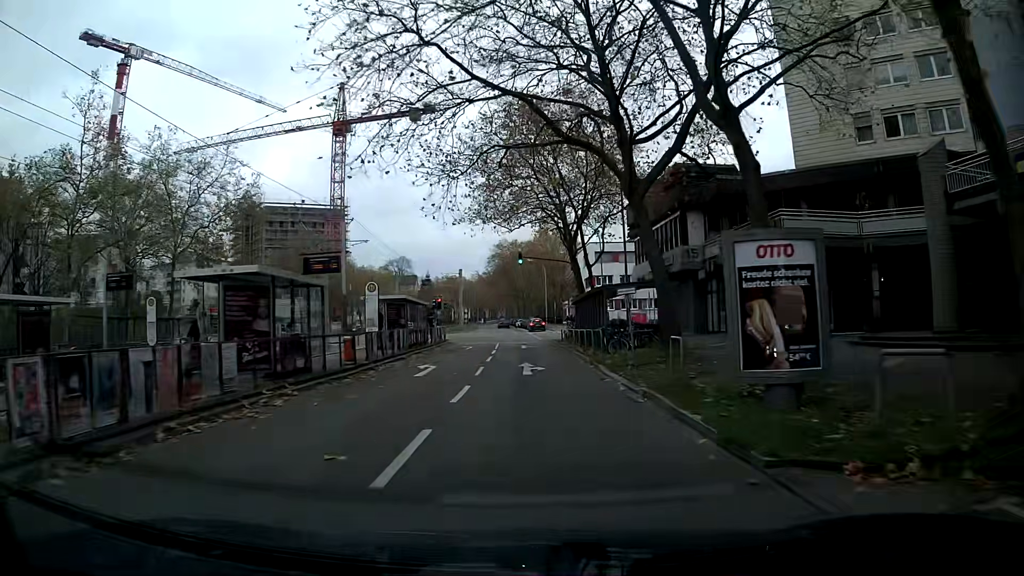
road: tertiary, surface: asphalt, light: Day
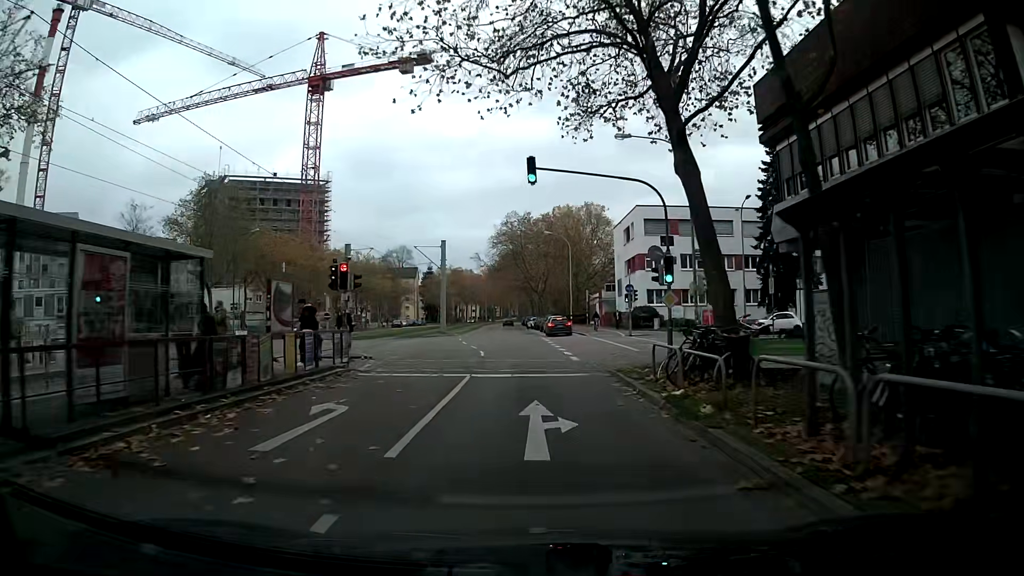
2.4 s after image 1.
(-0.2, +28.1) m; -2°
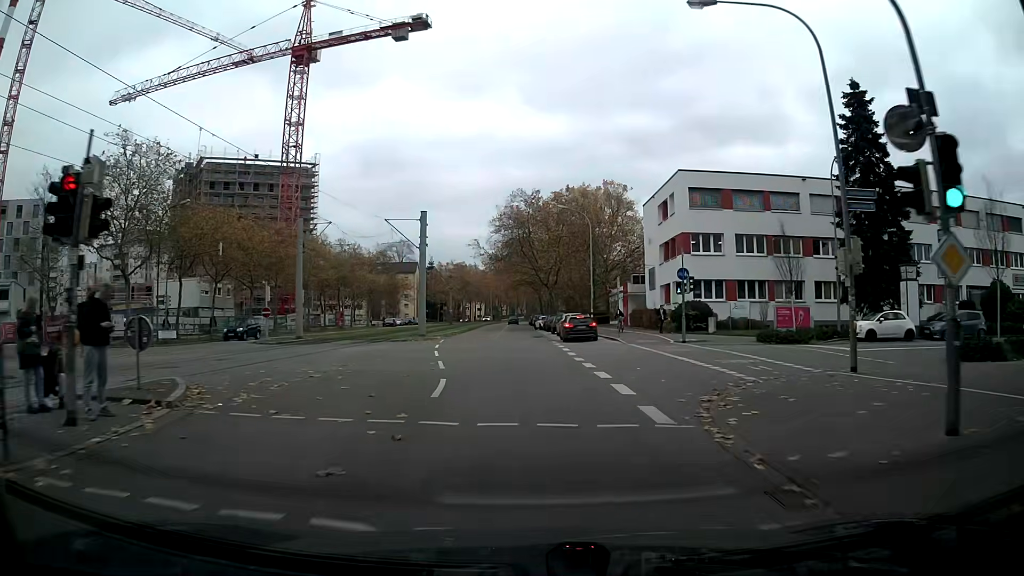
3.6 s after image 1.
(-0.1, +14.1) m; -1°
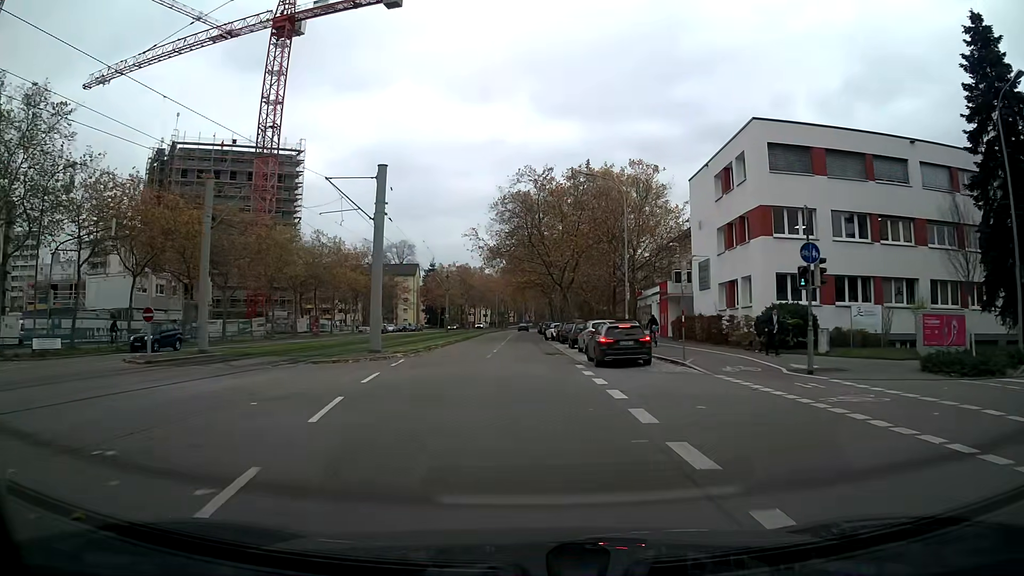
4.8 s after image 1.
(-0.1, +14.1) m; 0°
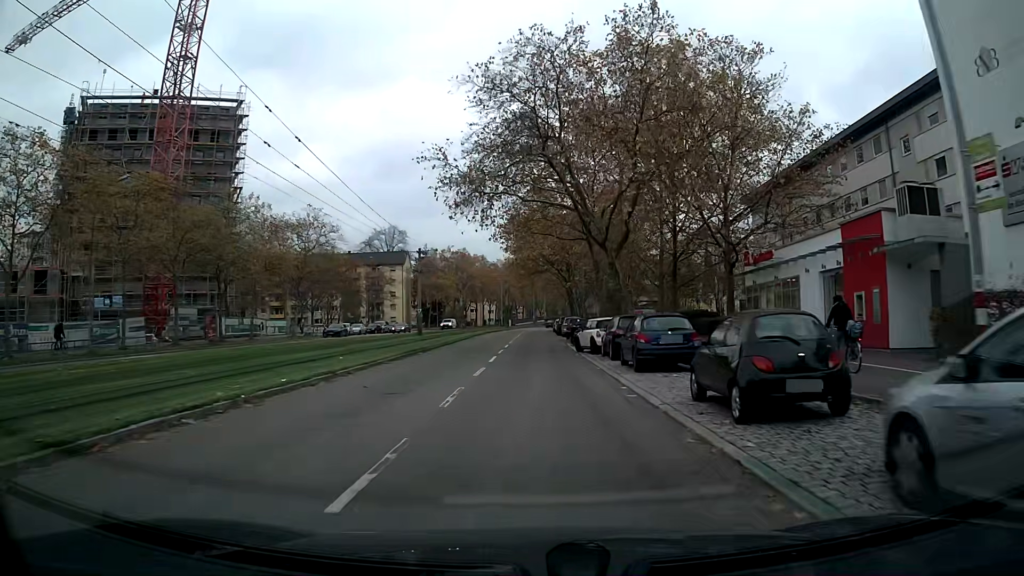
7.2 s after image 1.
(-0.4, +28.3) m; -1°
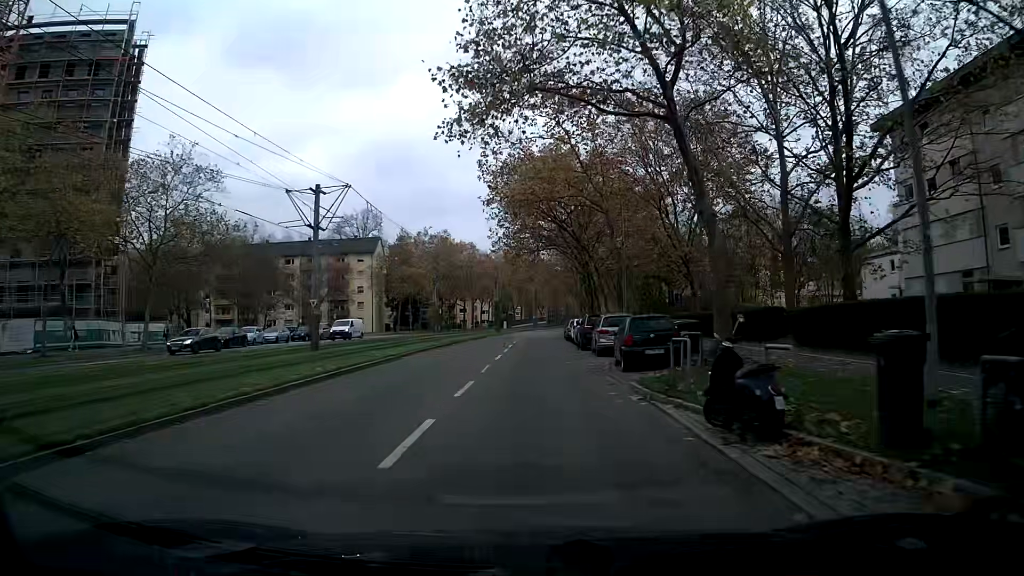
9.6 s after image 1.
(0.0, +28.3) m; 0°
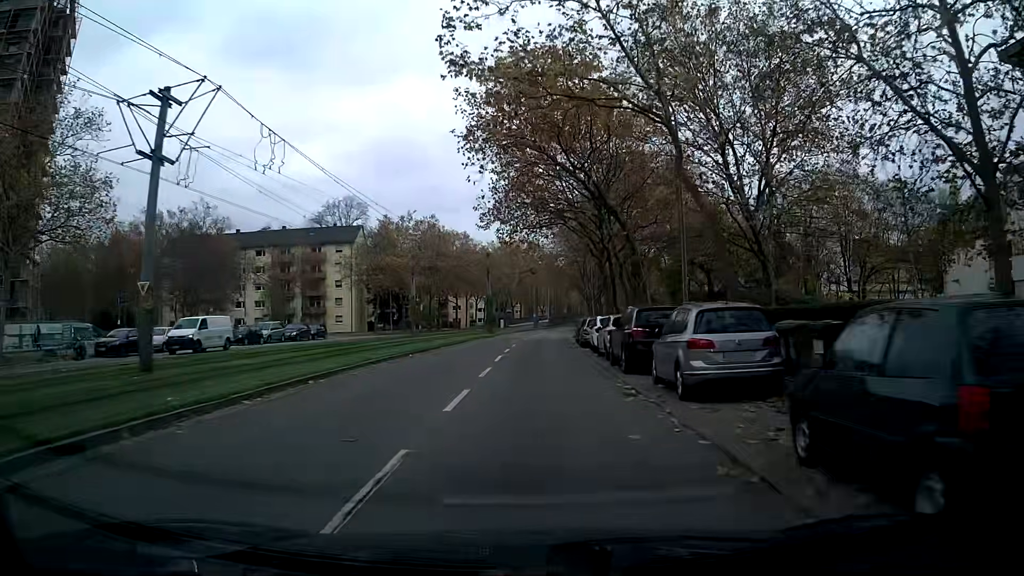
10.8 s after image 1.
(0.0, +14.1) m; 0°
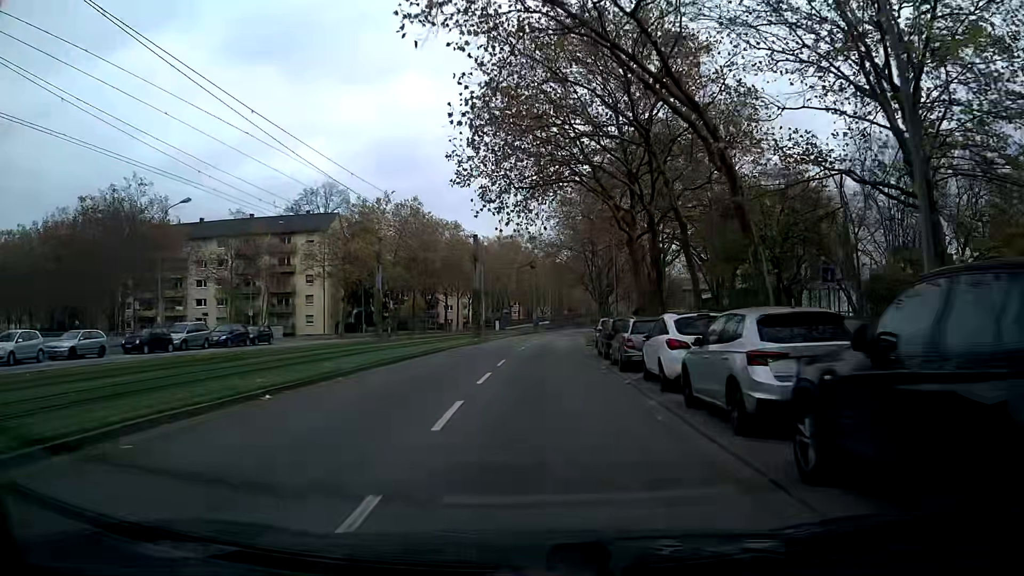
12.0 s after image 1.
(0.0, +14.1) m; 0°
(0, +10) (0, +20) (+1, +30) (+1, +40) (+2, +50) (+3, +60) (+4, +70) (+5, +80) (+6, +90) (+8, +100) m
